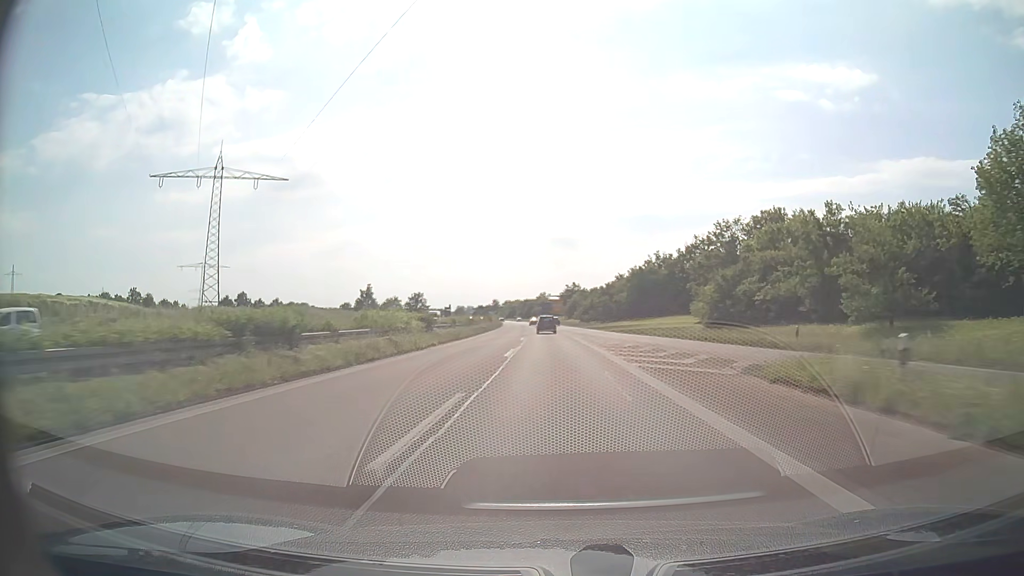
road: trunk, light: Day
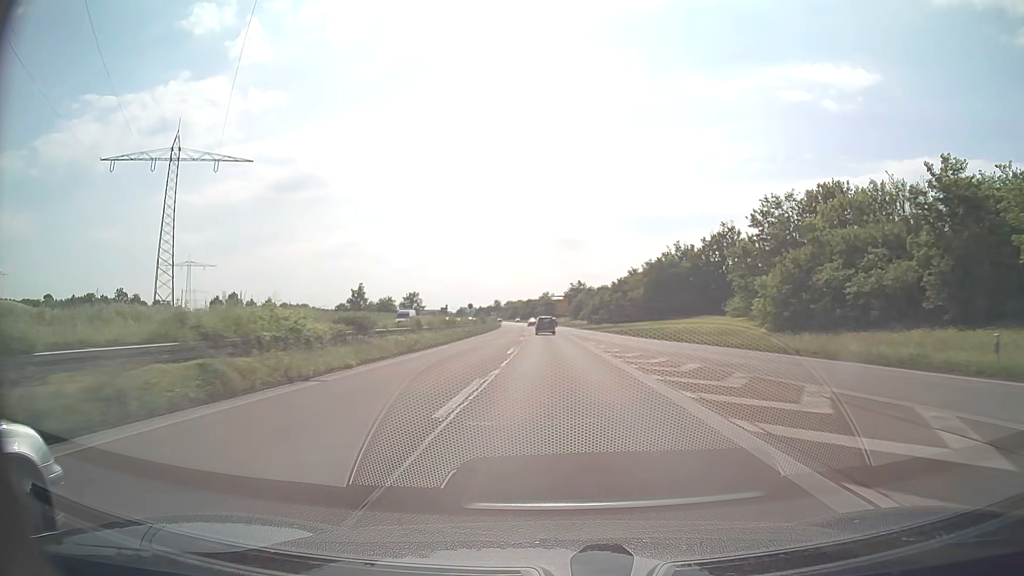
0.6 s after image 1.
(0.0, +14.7) m; 0°
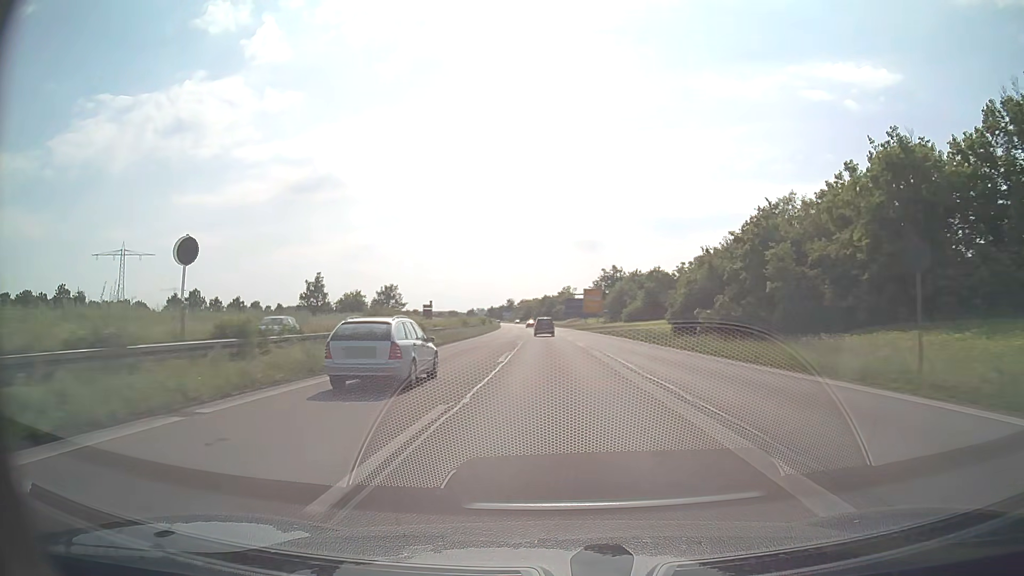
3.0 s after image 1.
(-0.7, +58.4) m; -2°
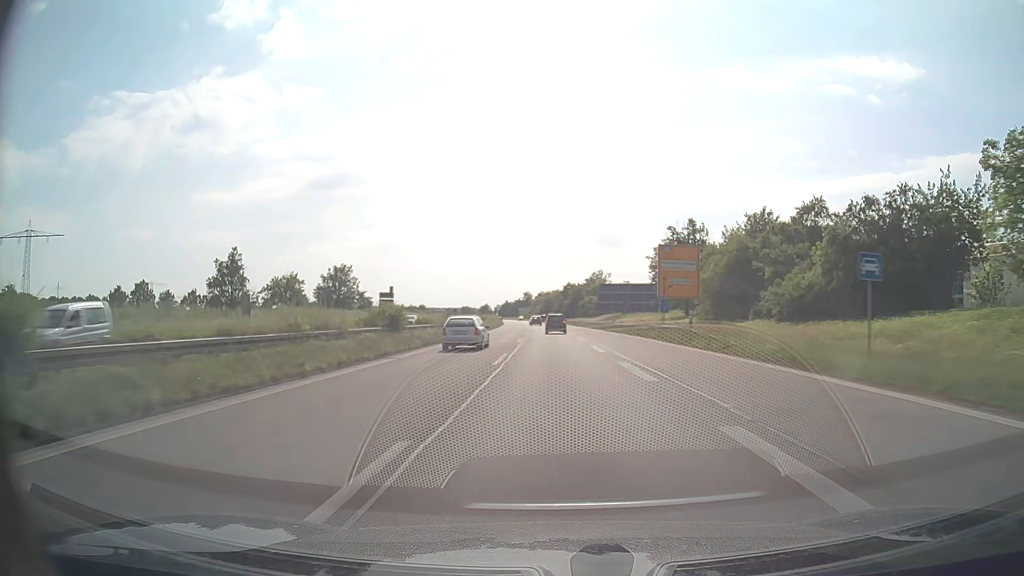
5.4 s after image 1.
(-0.9, +57.4) m; -2°
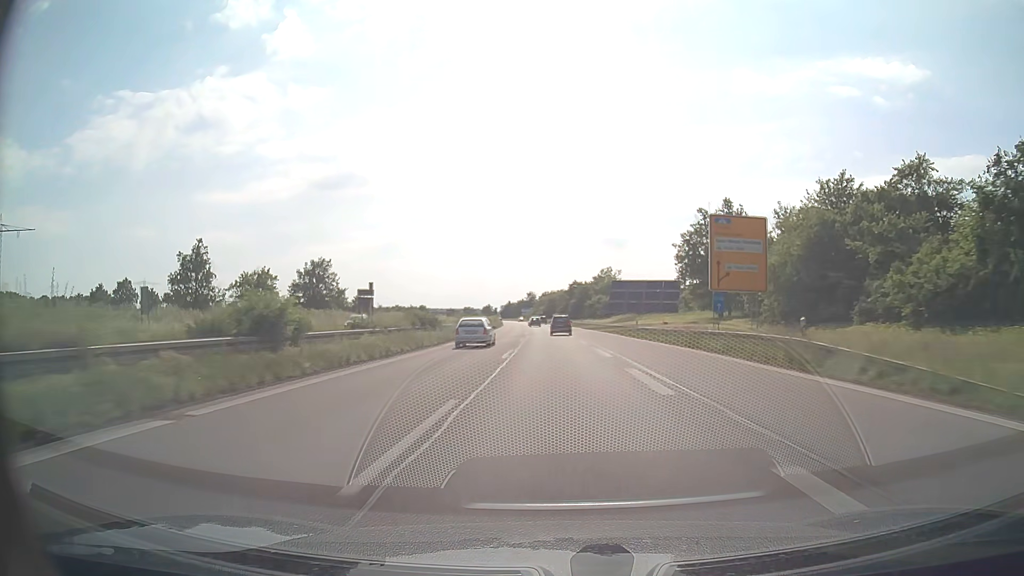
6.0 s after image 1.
(-0.1, +14.1) m; 0°
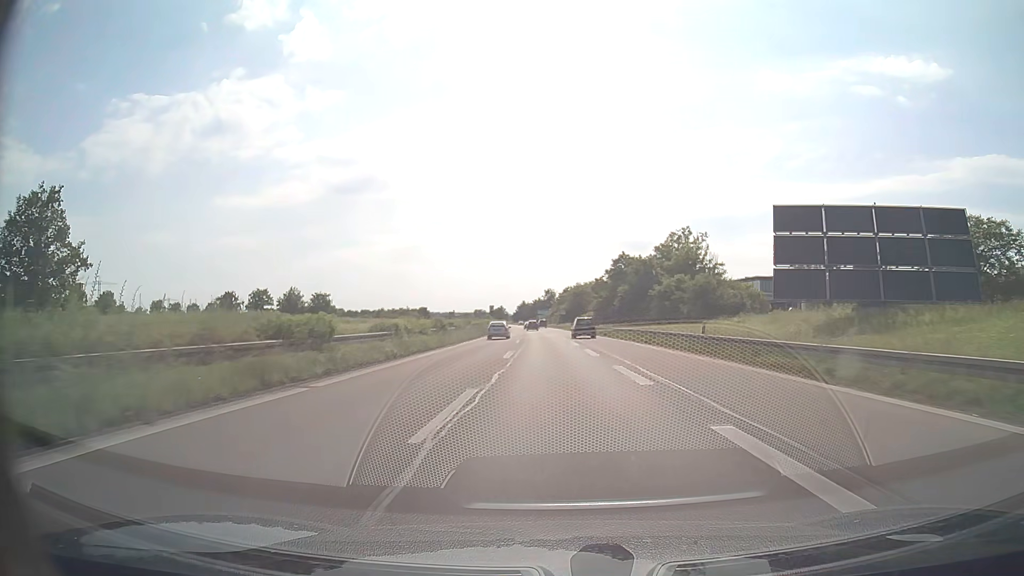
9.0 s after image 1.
(-1.0, +69.3) m; -2°
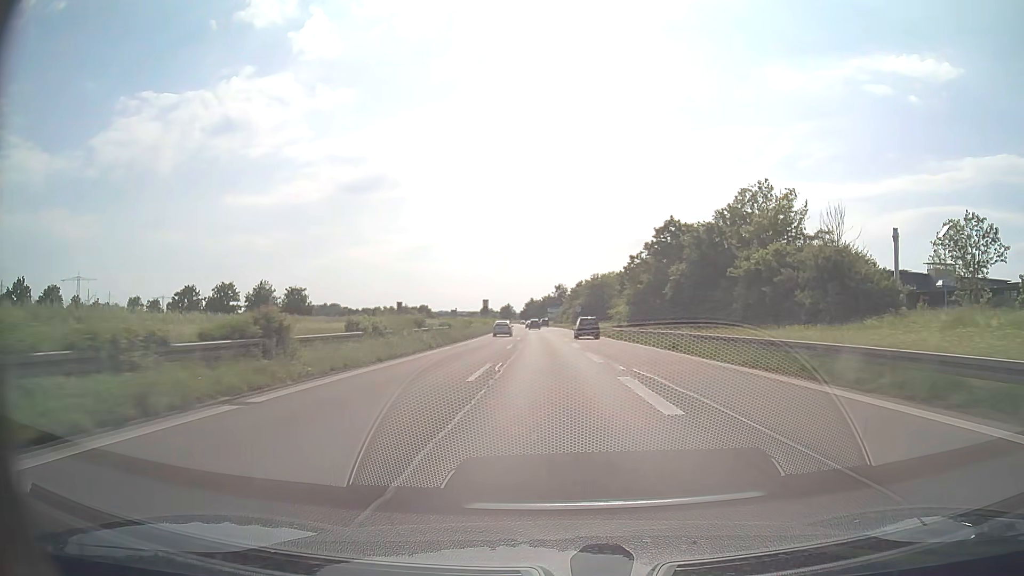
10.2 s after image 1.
(-0.3, +28.7) m; -1°
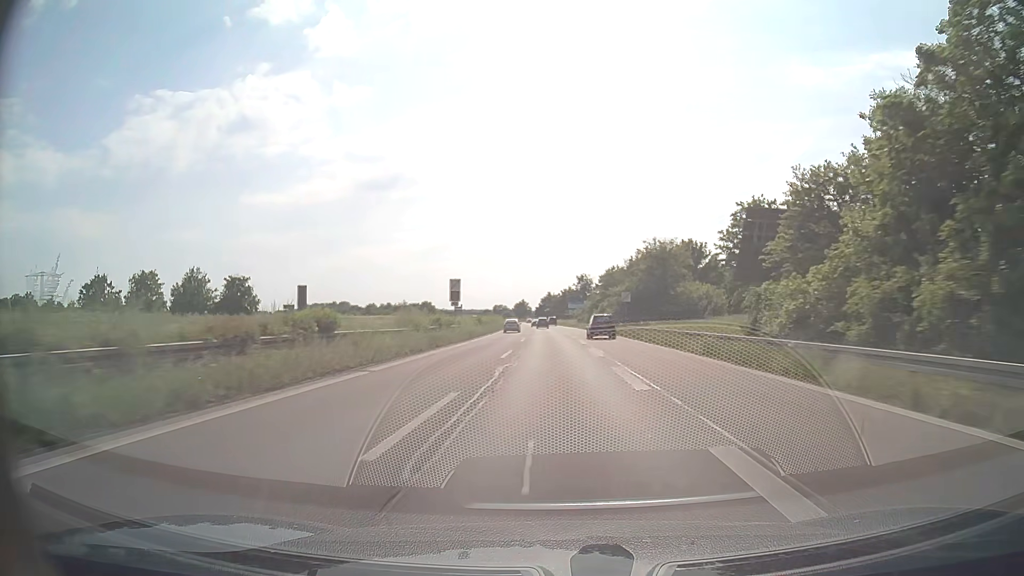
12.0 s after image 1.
(-0.5, +44.7) m; -1°
(0, +10) (0, +20) (0, +30) (0, +40) (0, +50) (-1, +60) (-1, +70) (-1, +80) (-2, +90) (-2, +100) m
